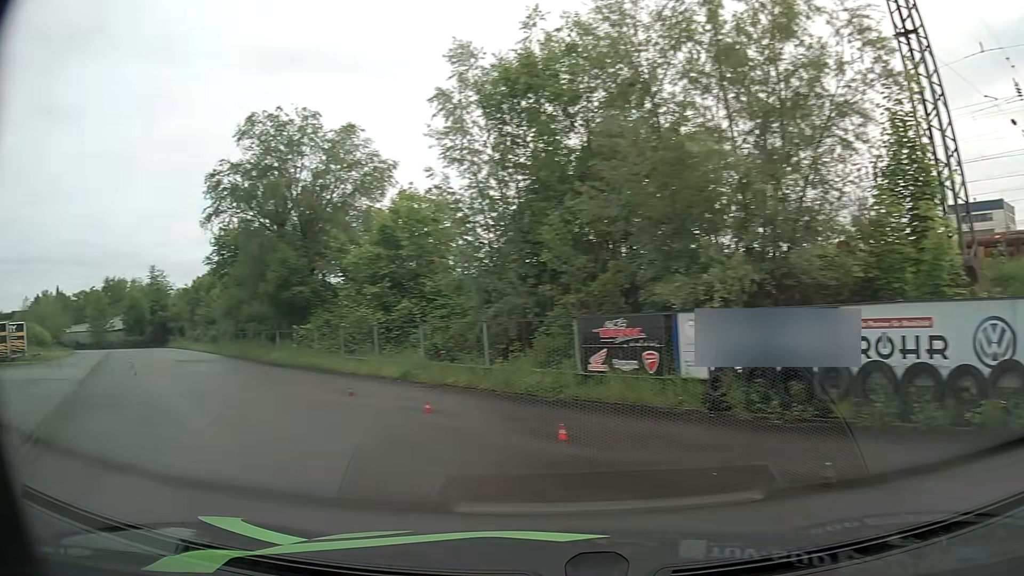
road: service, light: Day
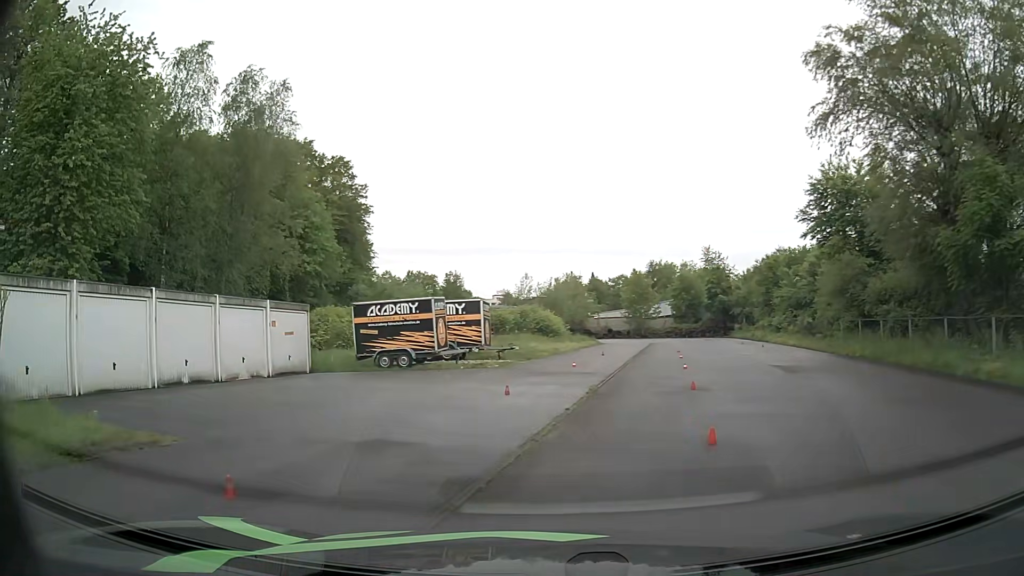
(-9.1, +14.5) m; -47°
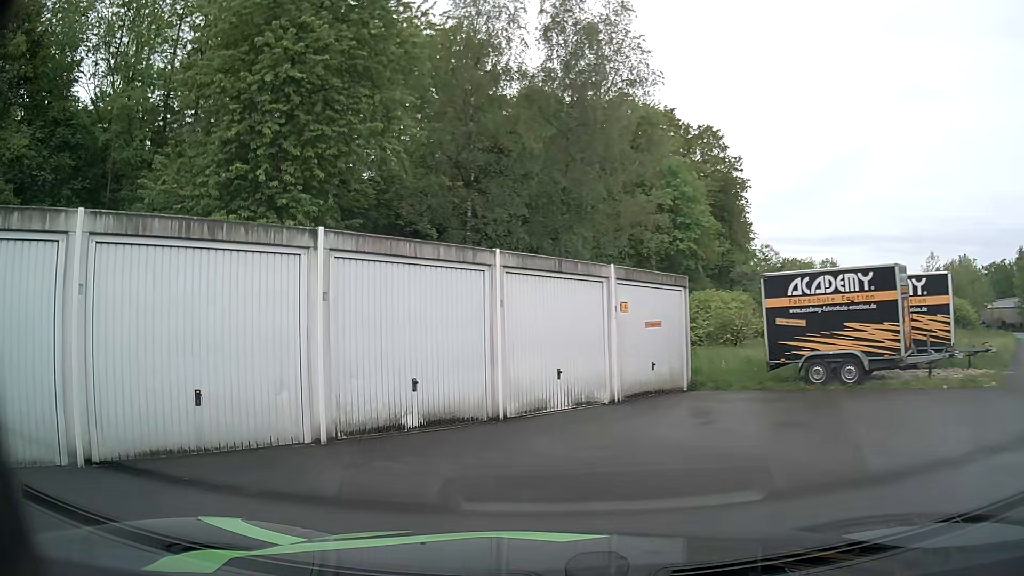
(-2.7, +9.4) m; -32°
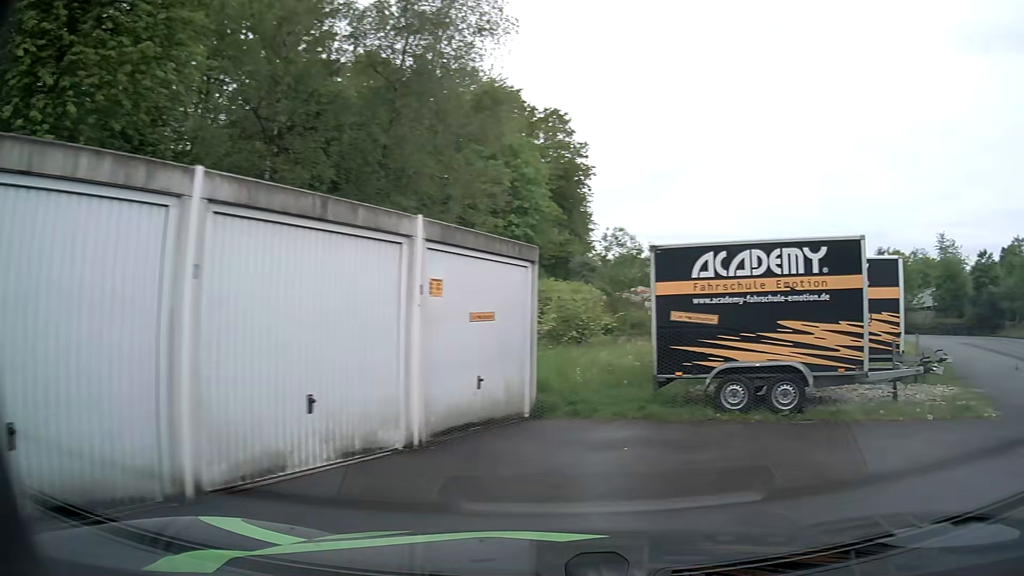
(+0.2, +4.9) m; +11°
